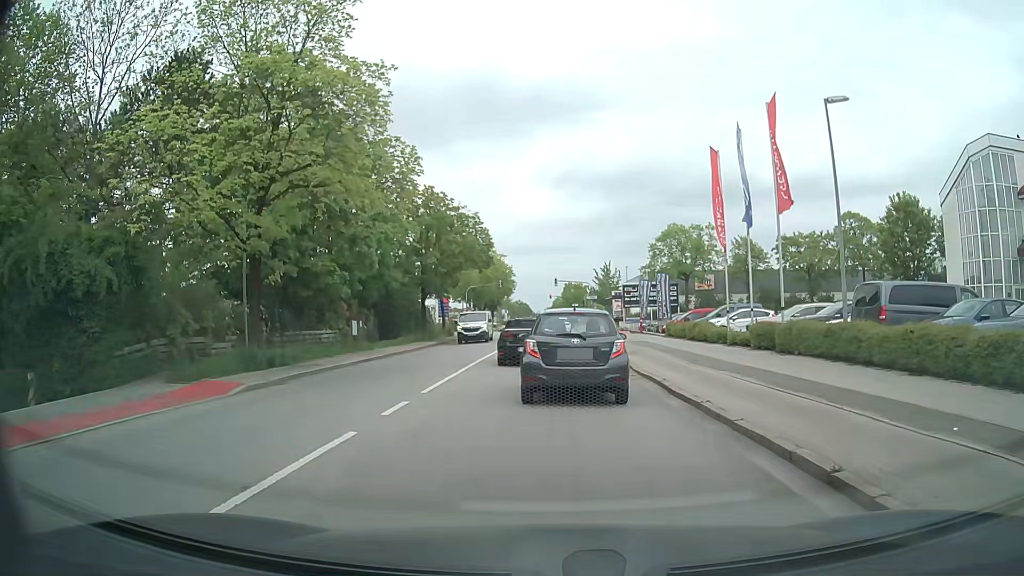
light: Day
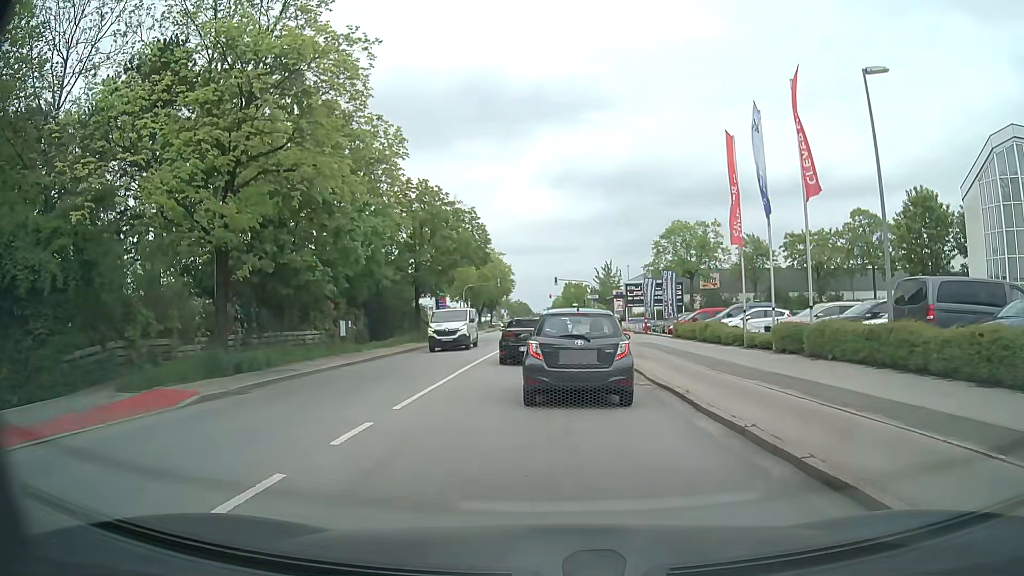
(0.0, +2.3) m; -2°
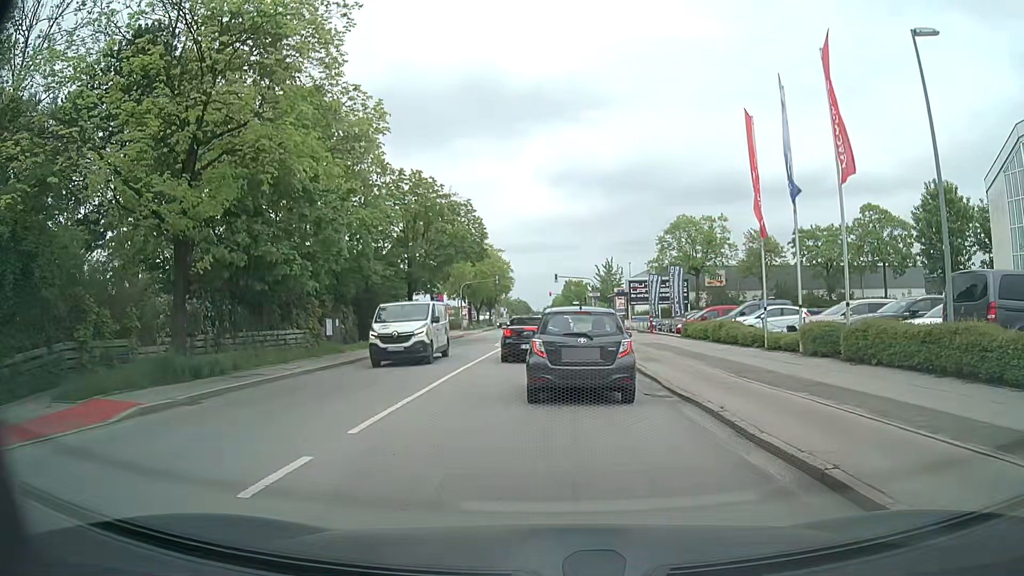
(0.0, +2.4) m; +1°
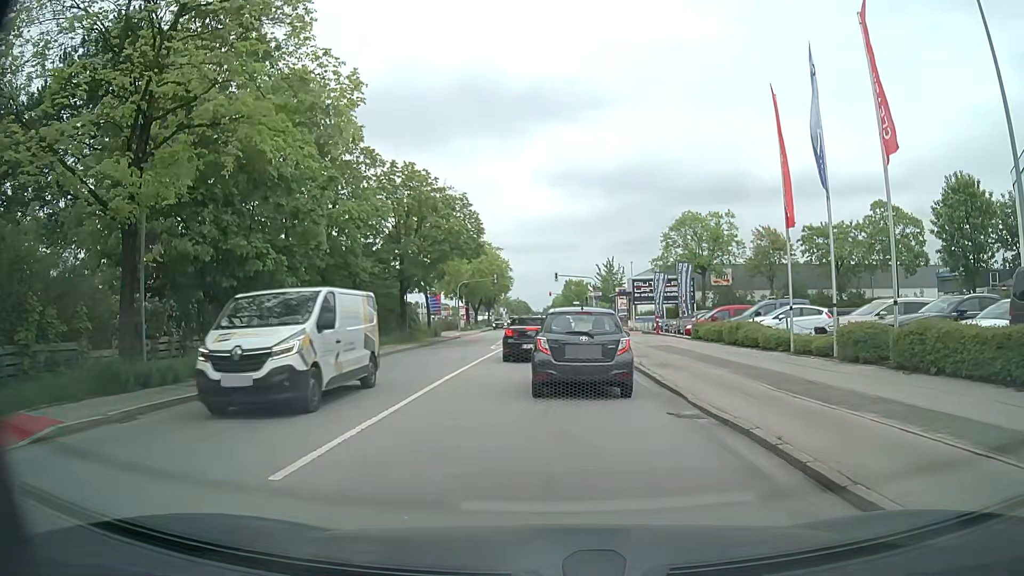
(0.0, +2.4) m; 0°
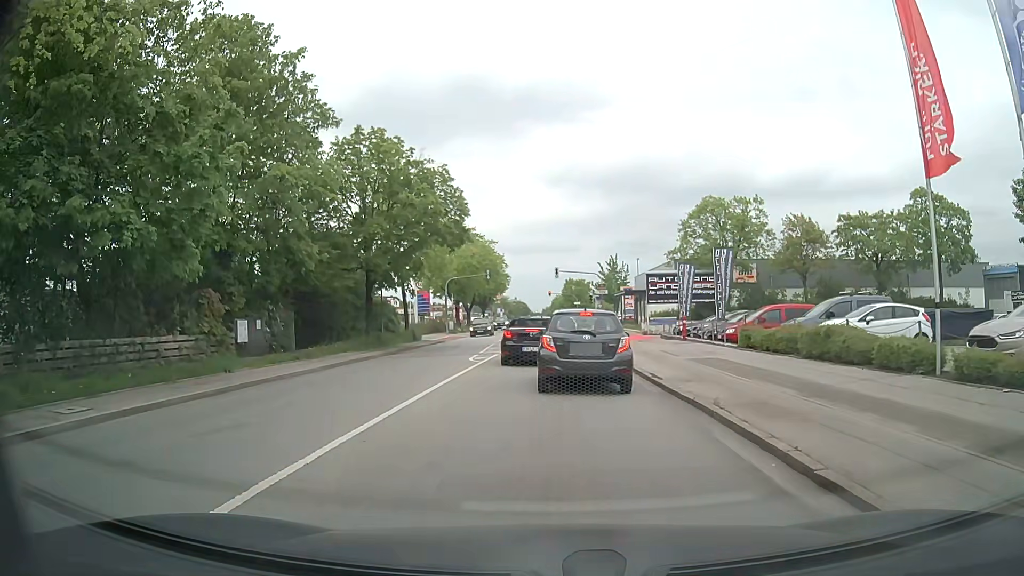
(0.0, +8.1) m; -1°
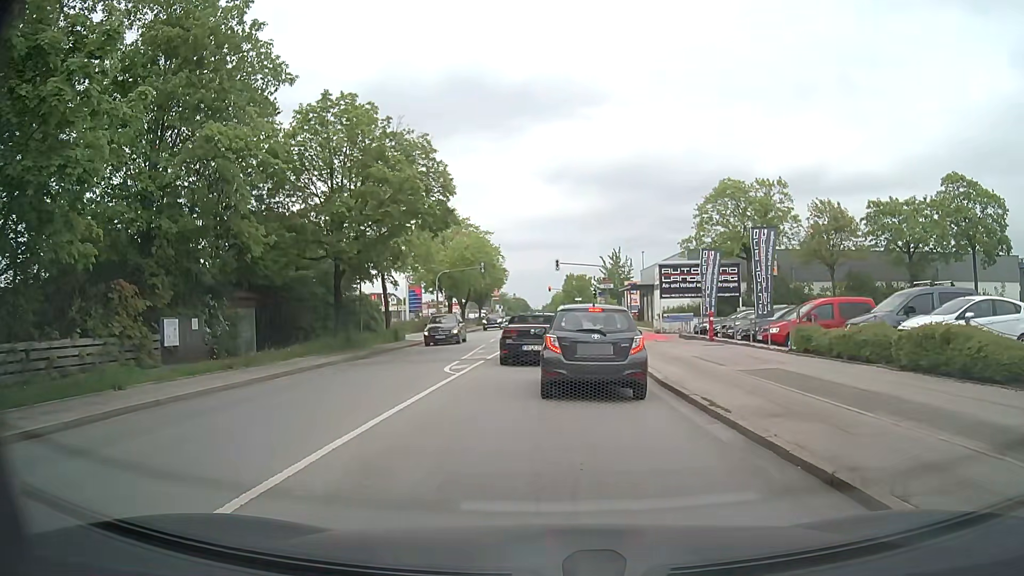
(0.0, +5.2) m; +1°
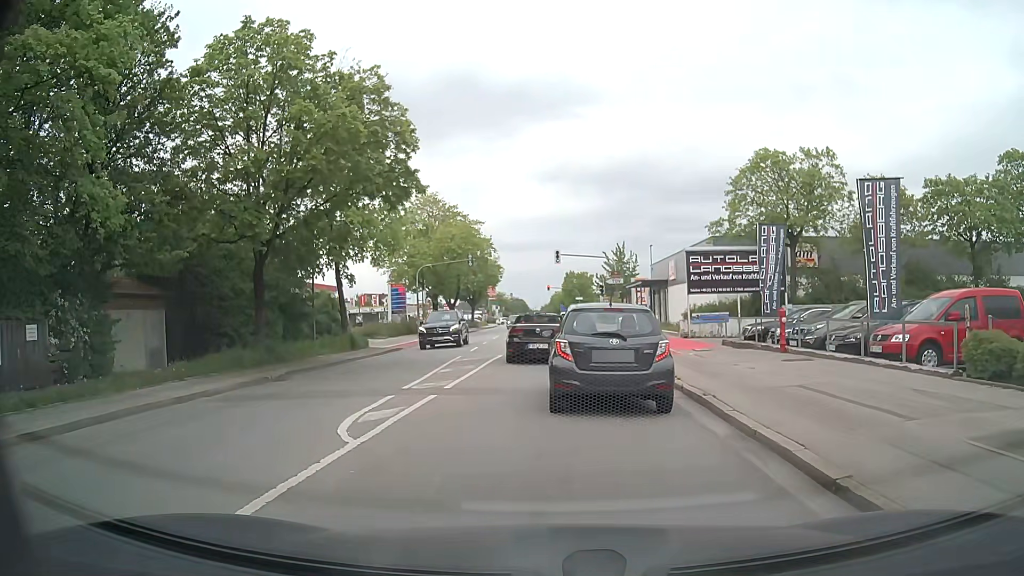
(-0.1, +8.2) m; 0°
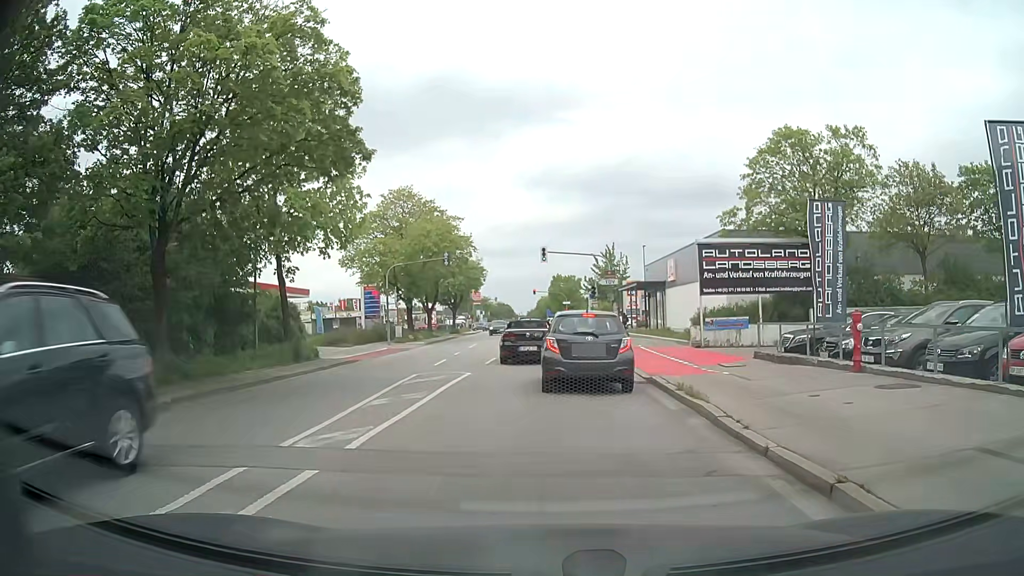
(0.0, +5.5) m; 0°
(0, +10) (0, +20) (0, +30) (+1, +40) (+1, +50) (+1, +60) (+1, +70) (+1, +80) (0, +90) (0, +100) m
